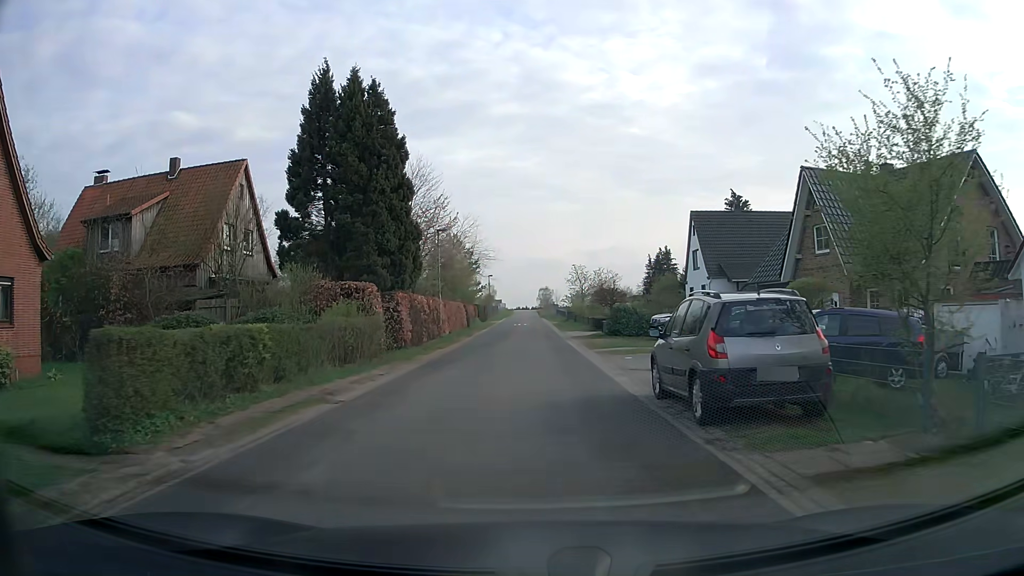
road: unclassified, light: Day
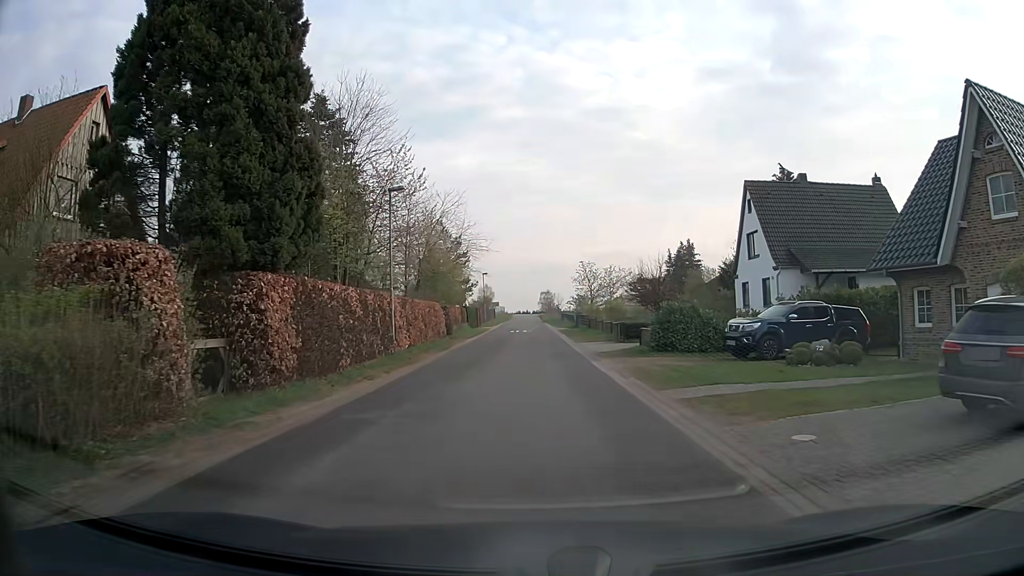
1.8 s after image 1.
(0.0, +13.3) m; 0°
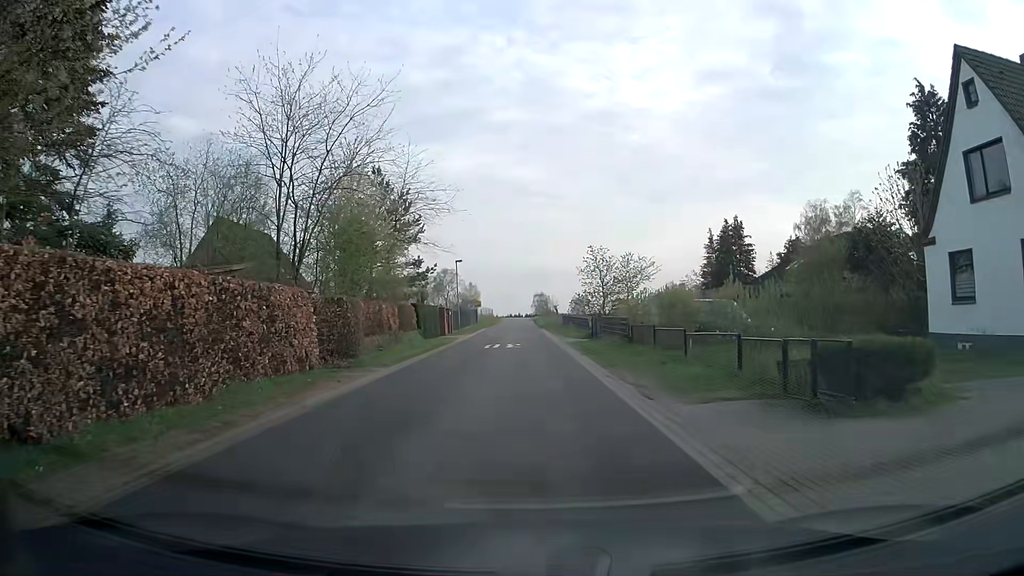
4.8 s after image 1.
(+0.2, +22.3) m; 0°
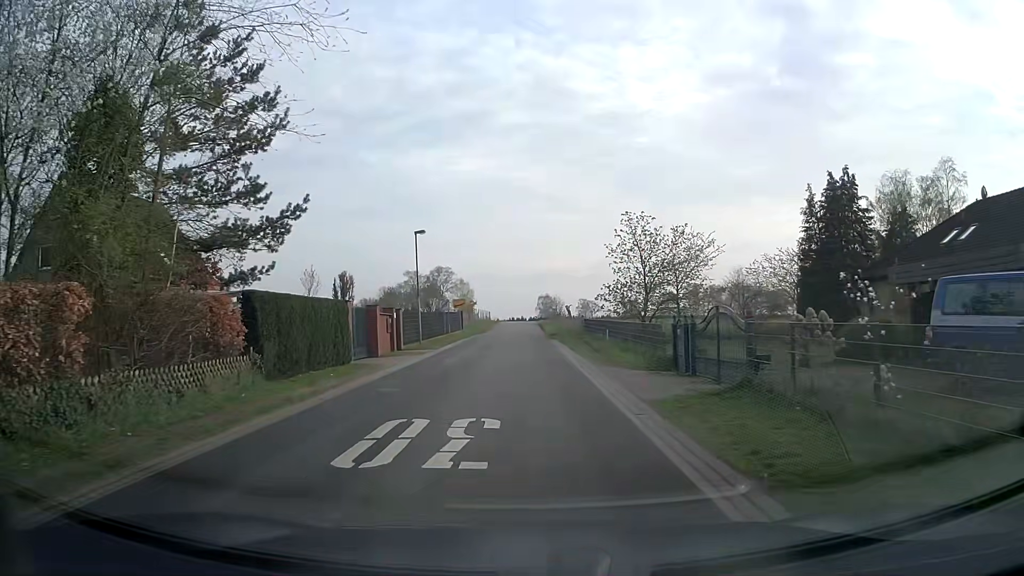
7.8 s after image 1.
(+0.1, +22.2) m; 0°
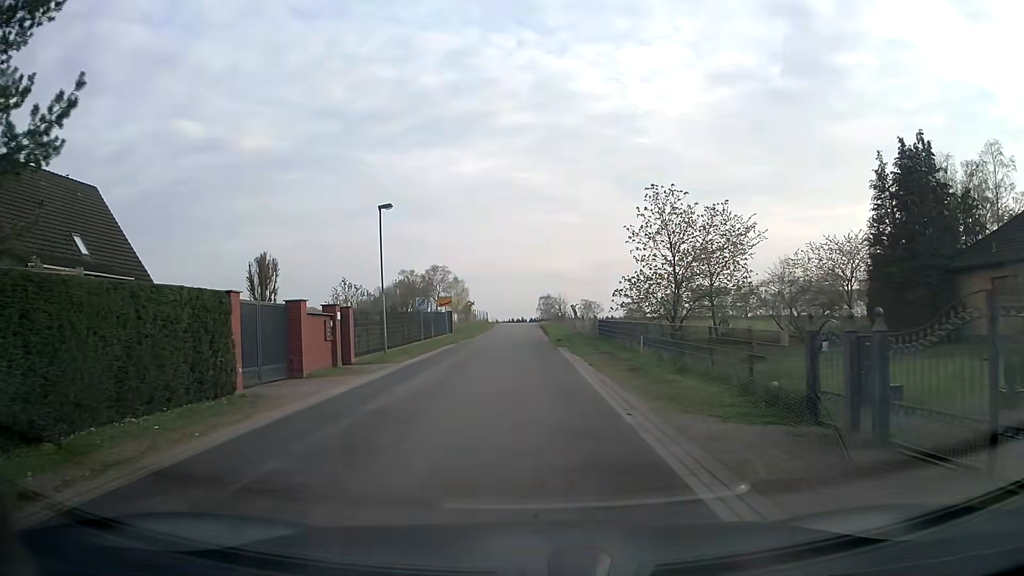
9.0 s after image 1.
(0.0, +8.9) m; 0°
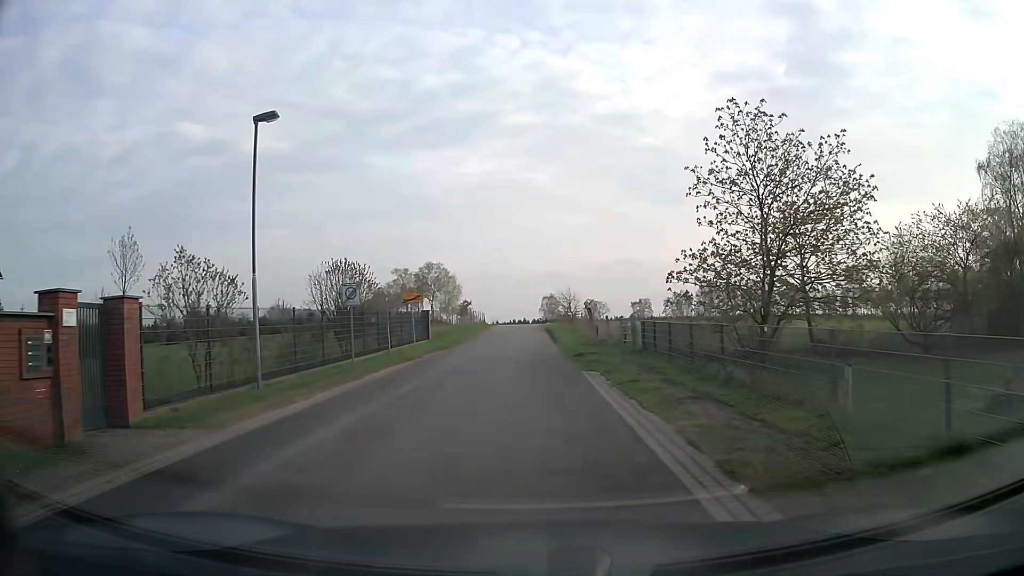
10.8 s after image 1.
(-0.1, +13.4) m; -1°
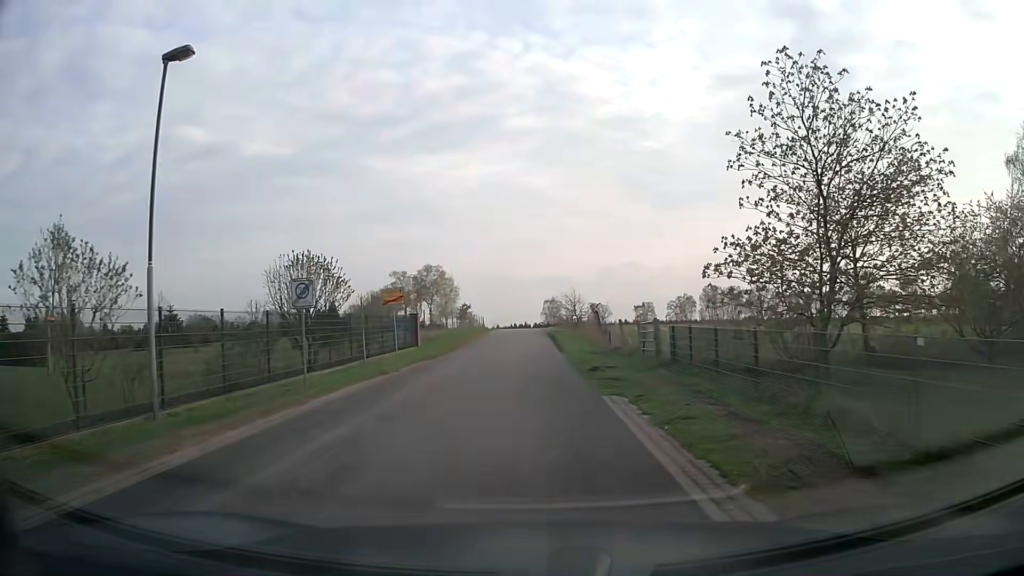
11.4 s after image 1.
(0.0, +4.5) m; 0°
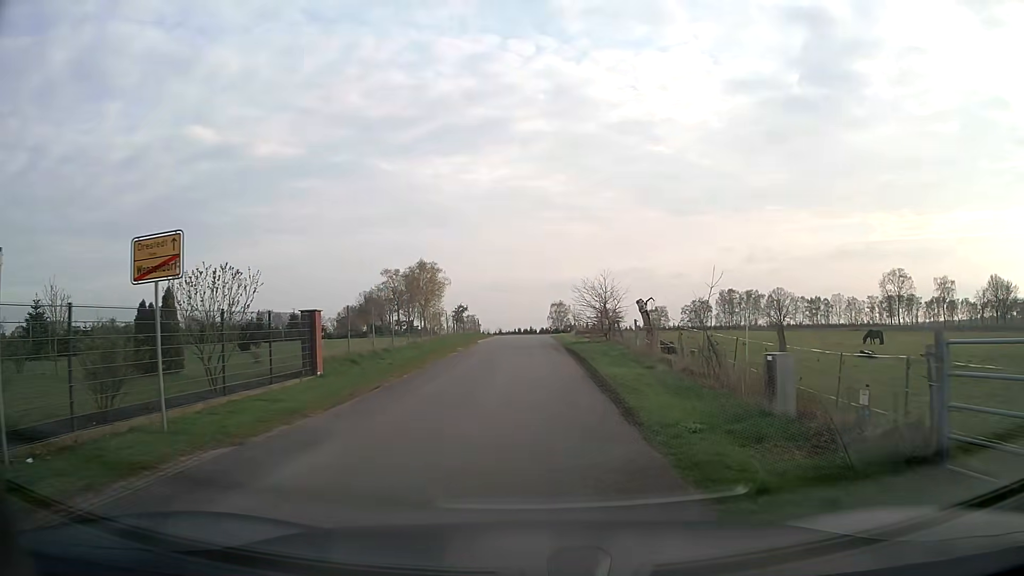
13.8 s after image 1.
(0.0, +18.0) m; -1°
(0, +10) (0, +20) (0, +30) (0, +40) (0, +50) (0, +60) (0, +70) (+2, +80) (+5, +89) (+11, +97) m
